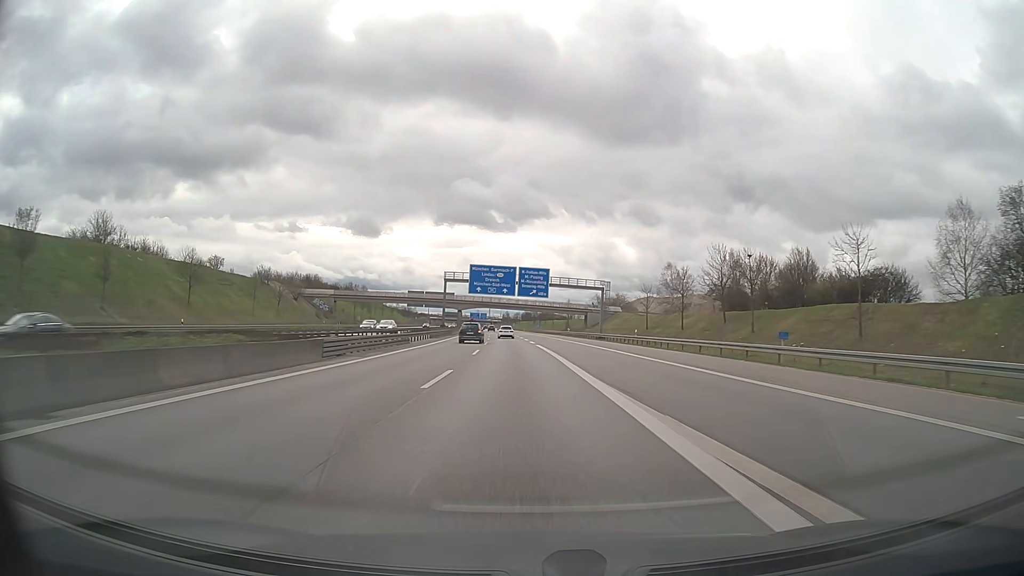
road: motorway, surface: asphalt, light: Day
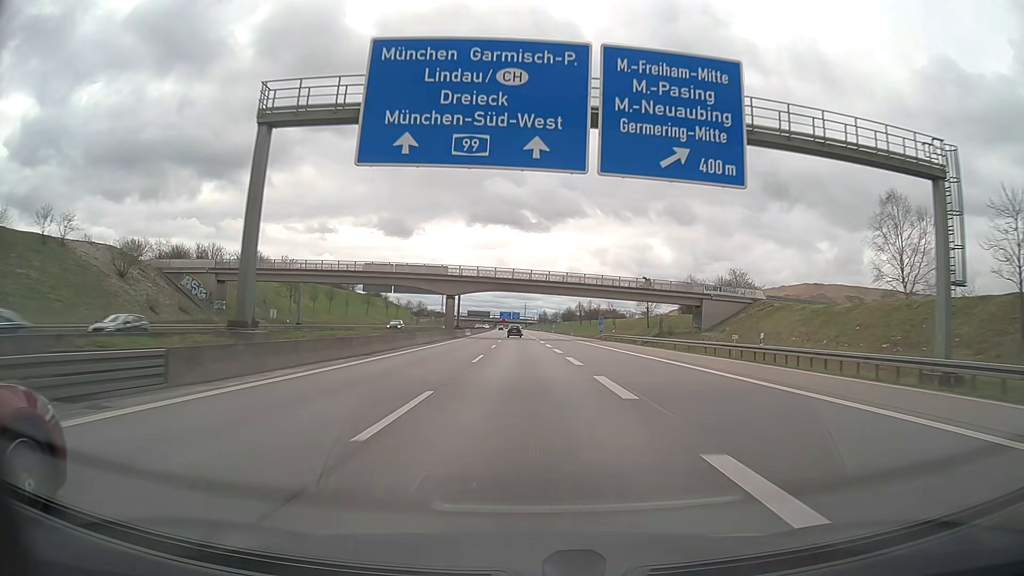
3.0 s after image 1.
(-2.4, +79.2) m; -3°
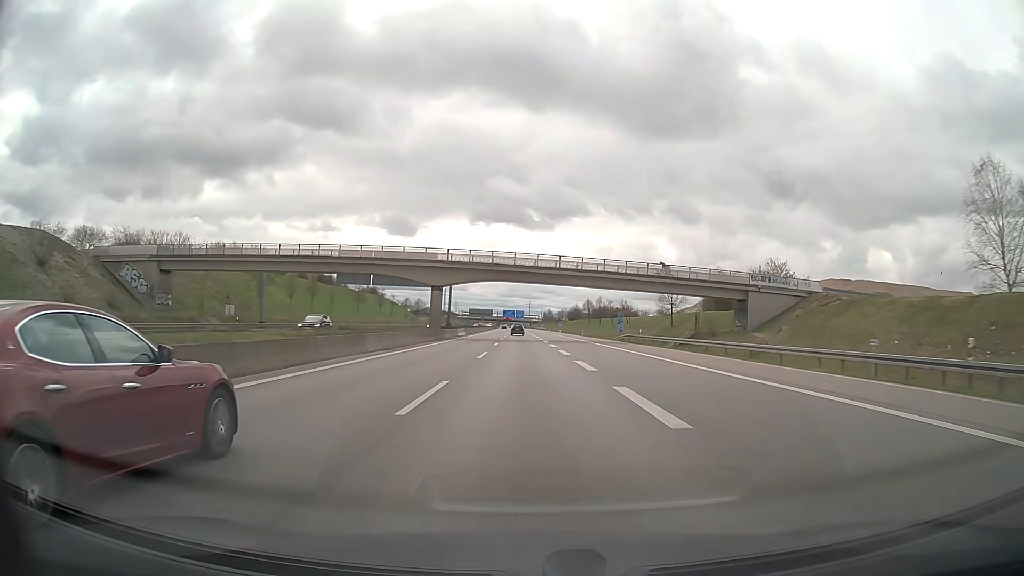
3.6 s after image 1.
(-0.1, +15.8) m; 0°
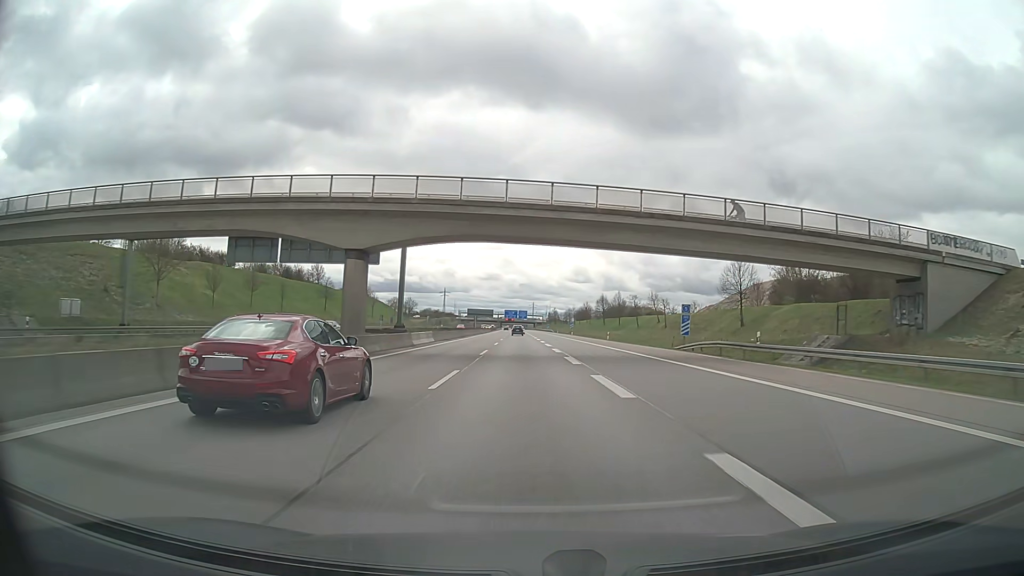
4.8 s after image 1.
(0.0, +31.7) m; 0°
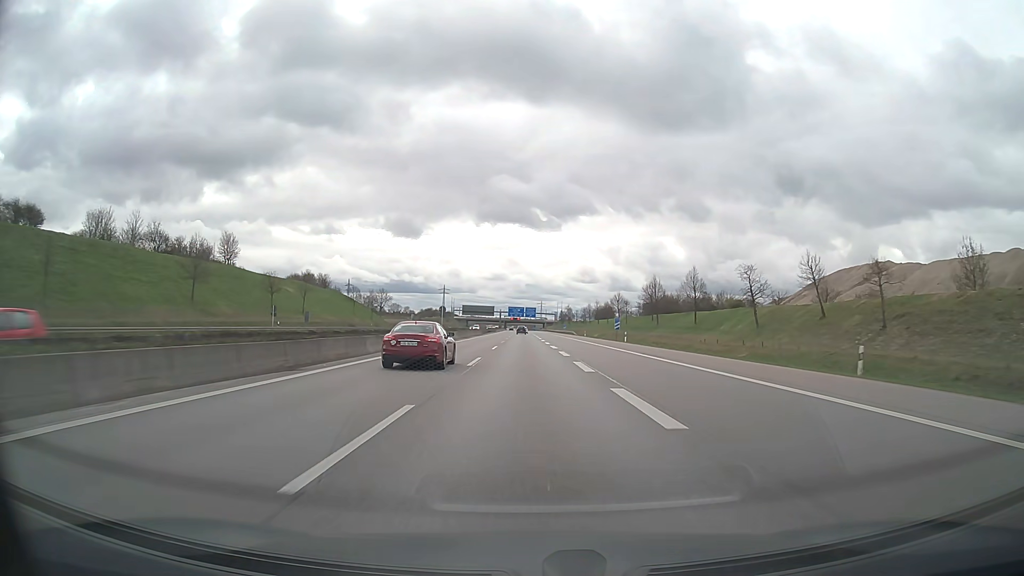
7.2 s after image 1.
(-0.6, +63.3) m; -1°
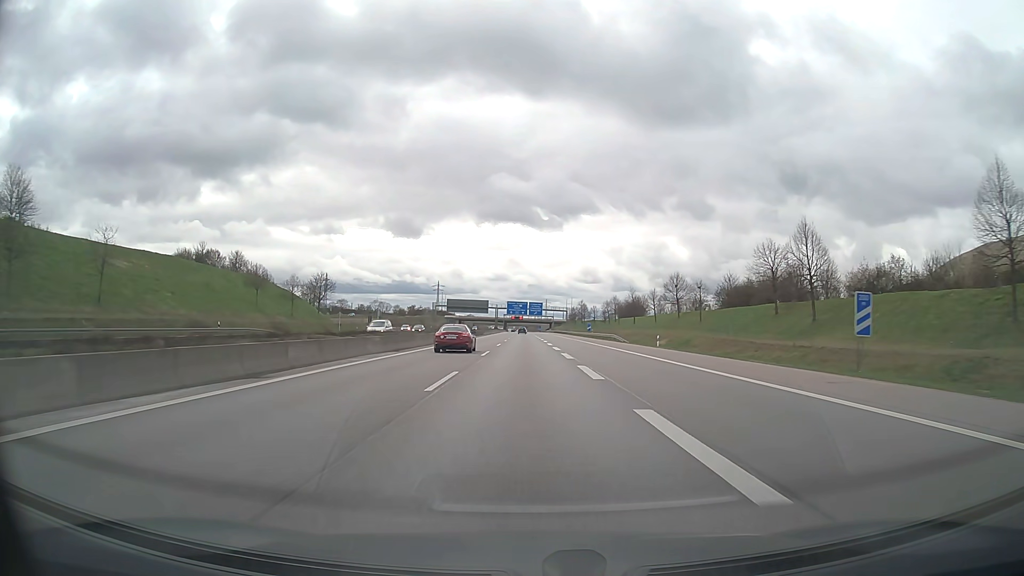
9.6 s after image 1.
(0.0, +63.4) m; 0°
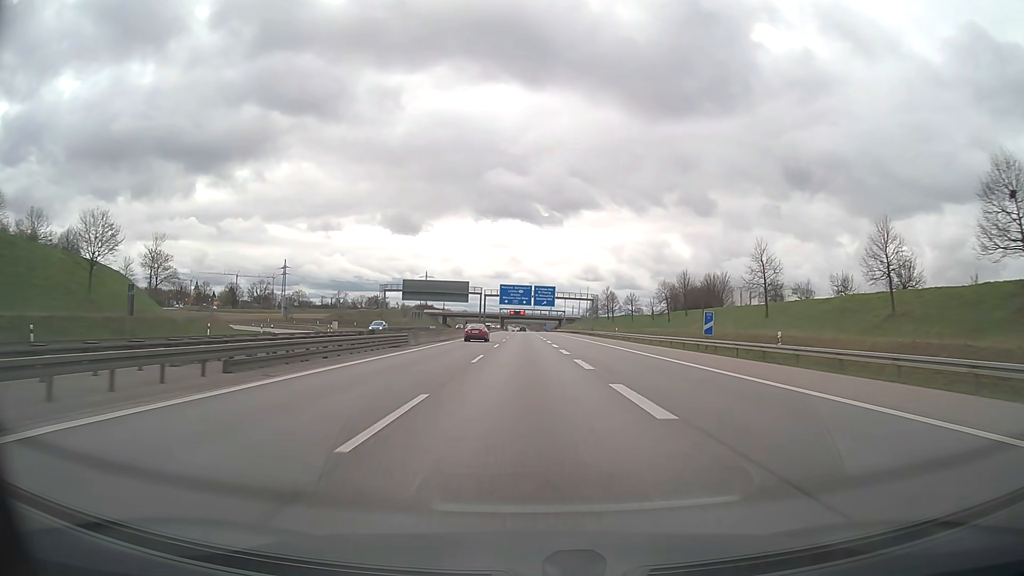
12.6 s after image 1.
(-0.3, +79.2) m; 0°
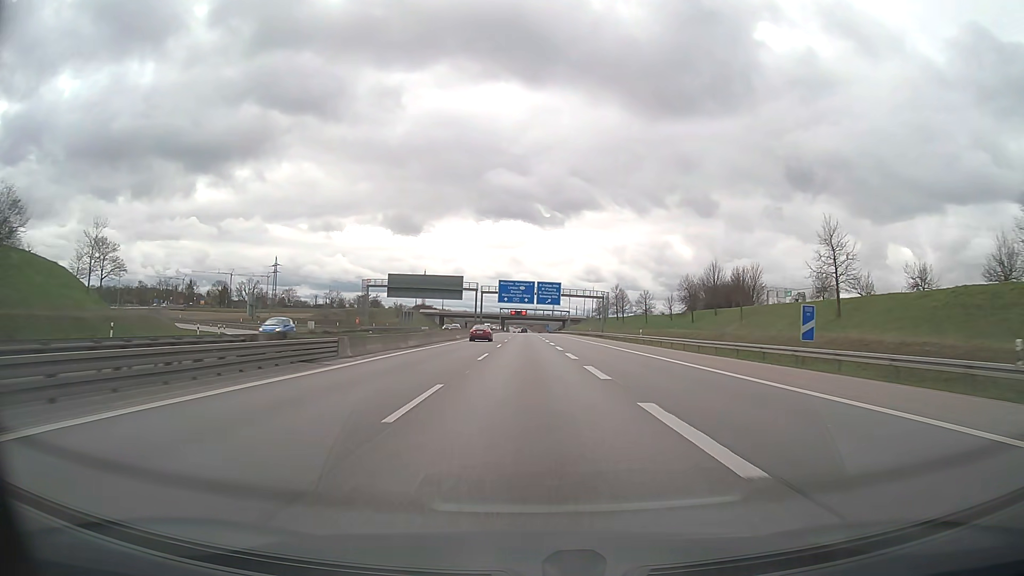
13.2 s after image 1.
(0.0, +15.8) m; 0°
(0, +10) (0, +20) (0, +30) (0, +40) (0, +50) (0, +60) (0, +70) (0, +80) (0, +90) (0, +100) m
